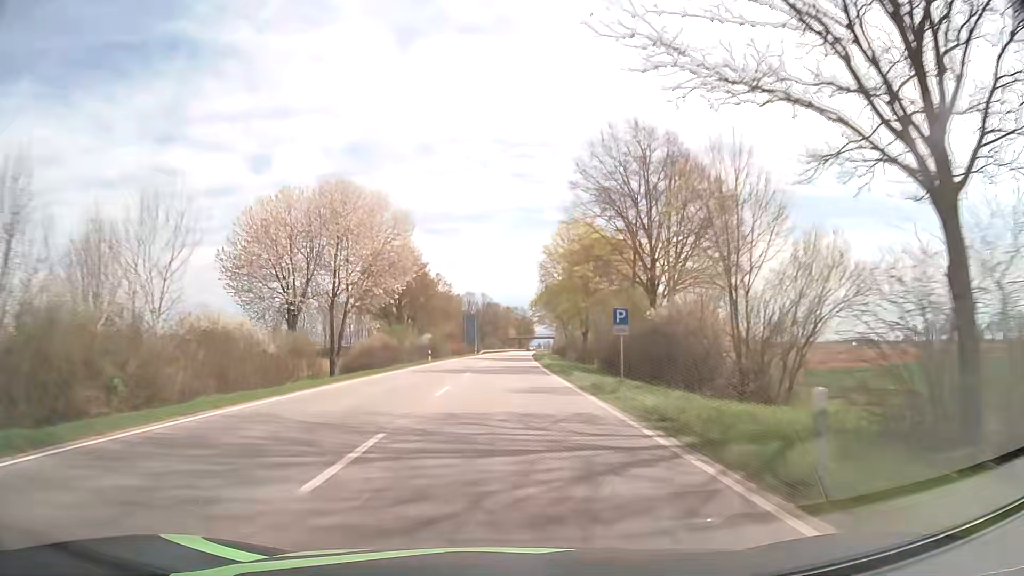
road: primary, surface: asphalt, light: Day
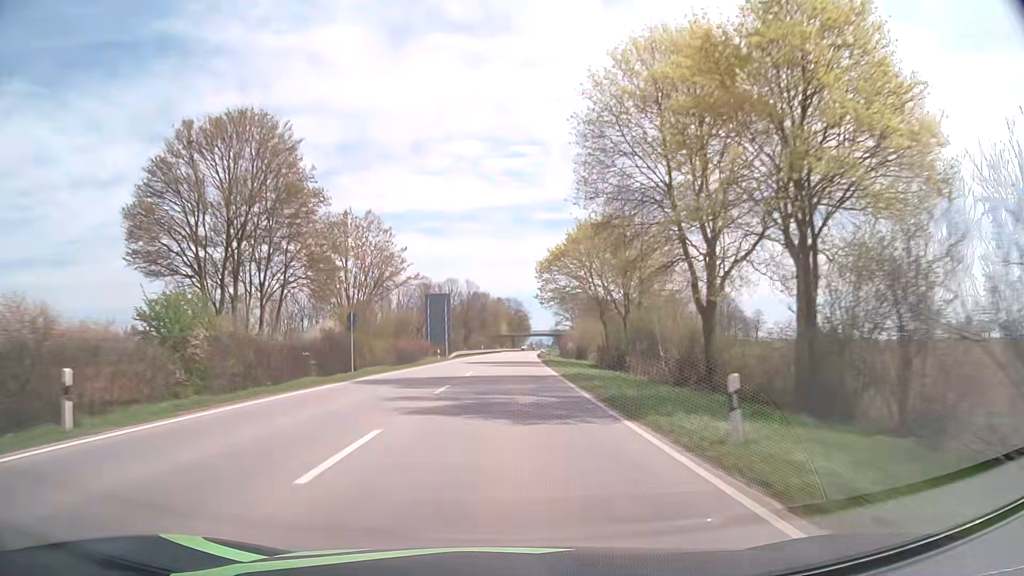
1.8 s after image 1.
(+0.2, +47.8) m; +1°
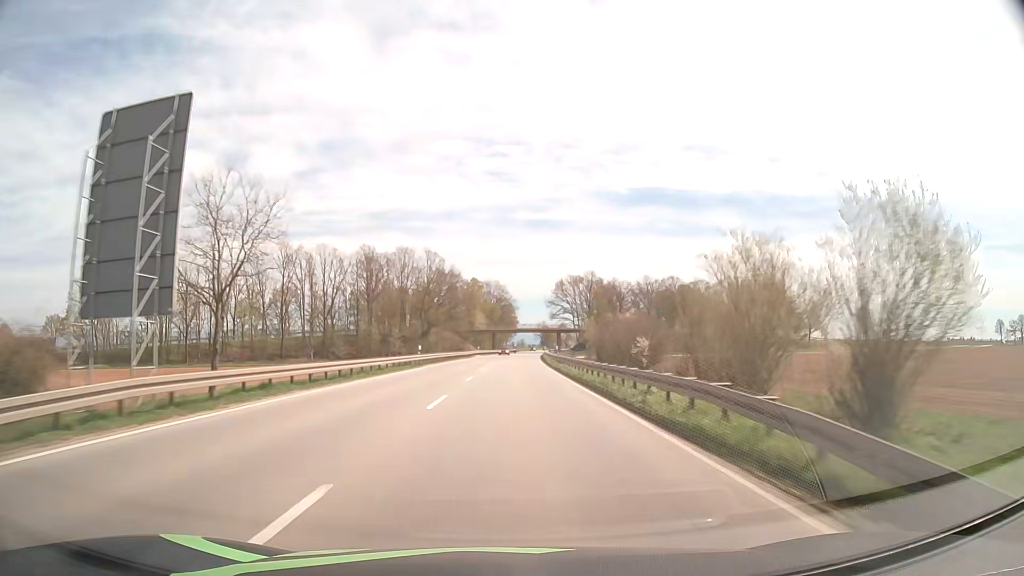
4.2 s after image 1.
(+0.5, +64.3) m; +1°
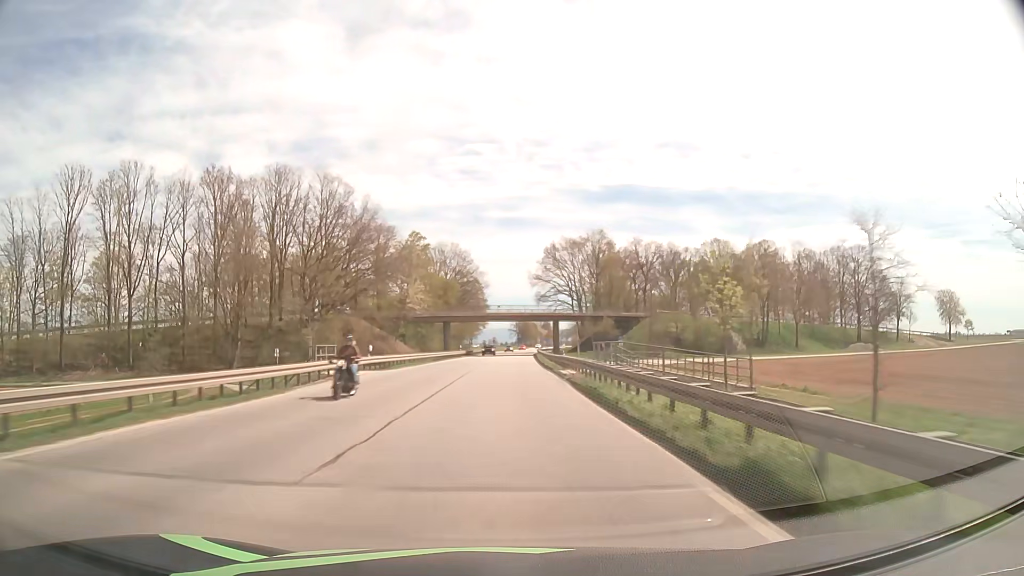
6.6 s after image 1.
(+1.6, +64.9) m; +3°
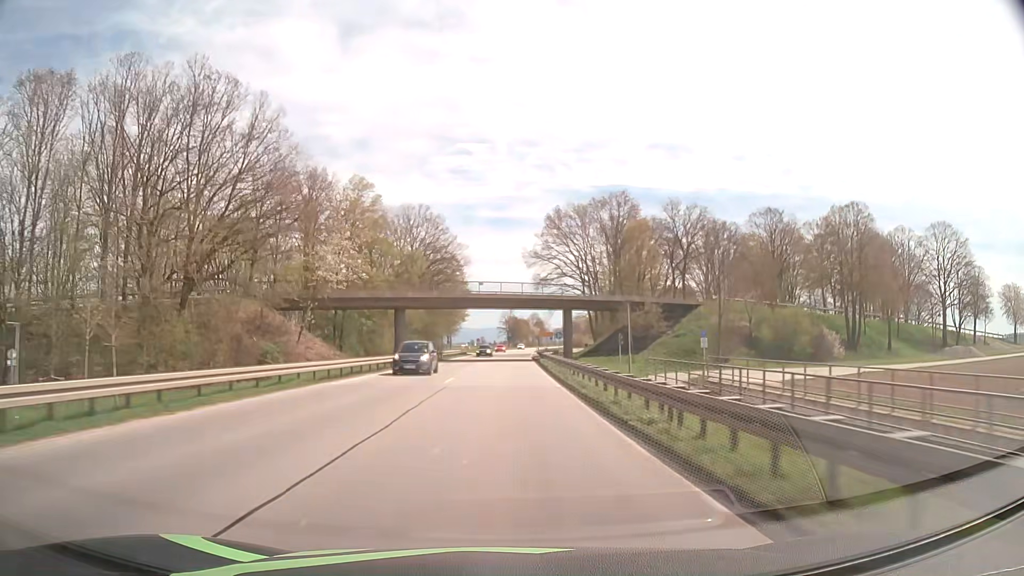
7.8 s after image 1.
(+0.2, +32.7) m; +1°
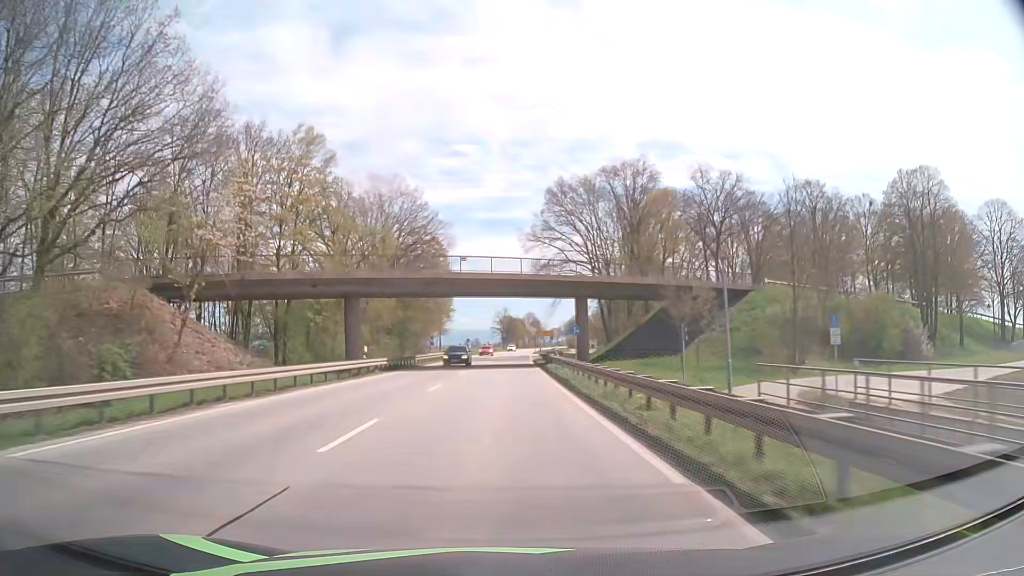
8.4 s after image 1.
(+0.1, +16.4) m; 0°
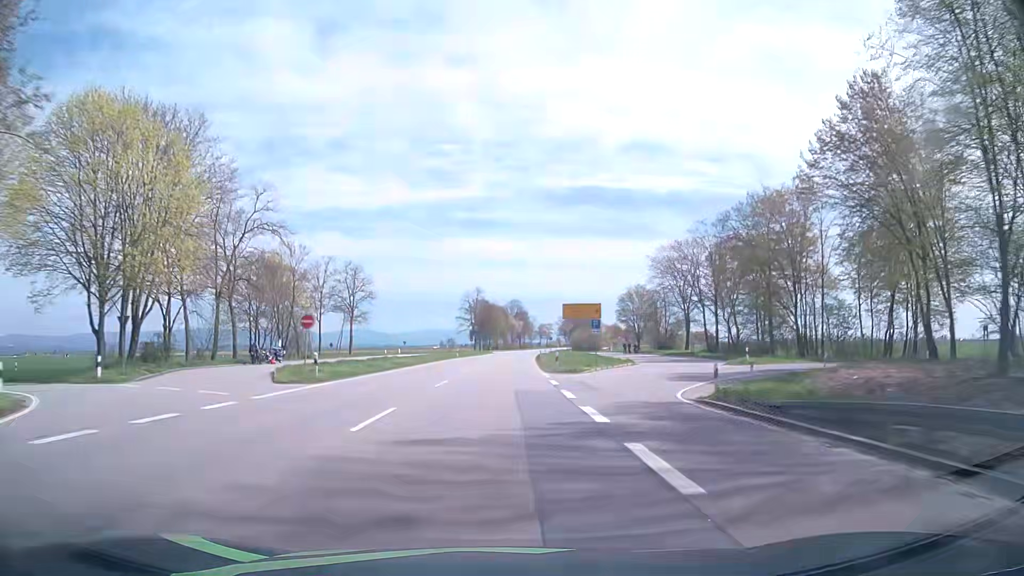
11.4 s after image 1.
(+1.3, +81.8) m; +2°
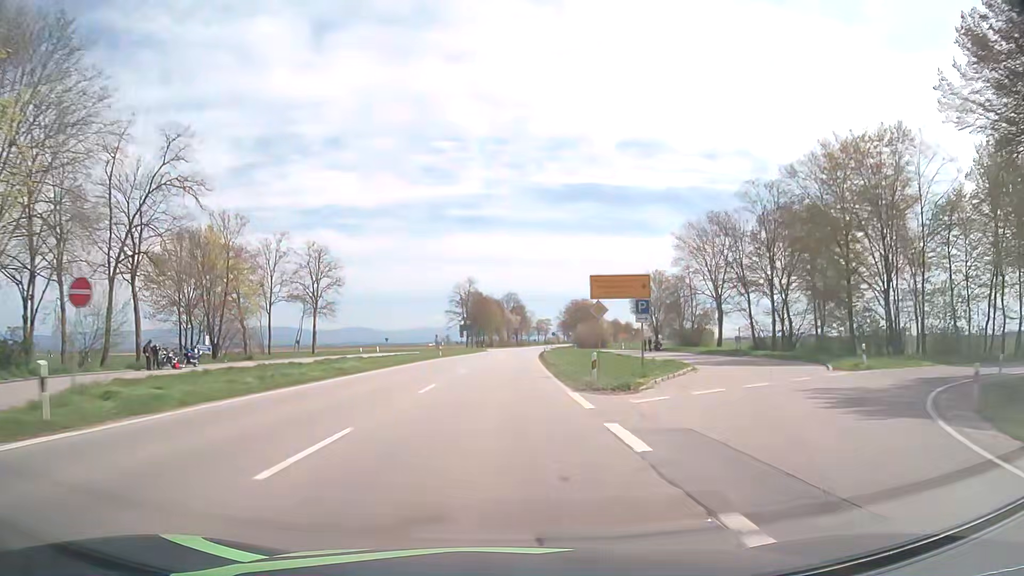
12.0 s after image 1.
(+0.1, +16.2) m; +1°
(0, +10) (0, +20) (0, +30) (0, +40) (+1, +50) (+1, +60) (+1, +70) (+2, +80) (+2, +90) (+3, +100) m
